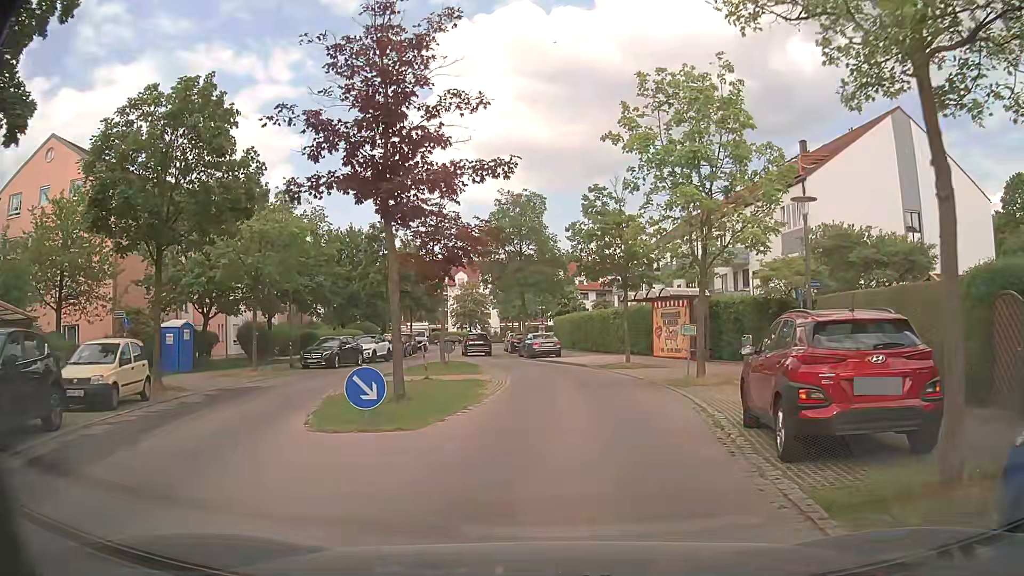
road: residential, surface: asphalt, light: Day
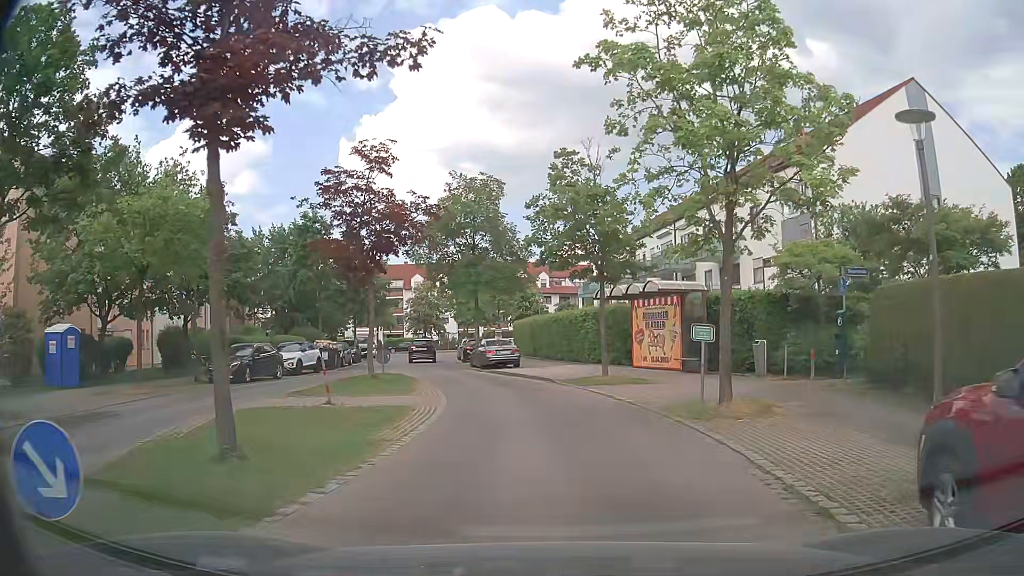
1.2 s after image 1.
(+0.2, +6.0) m; +4°
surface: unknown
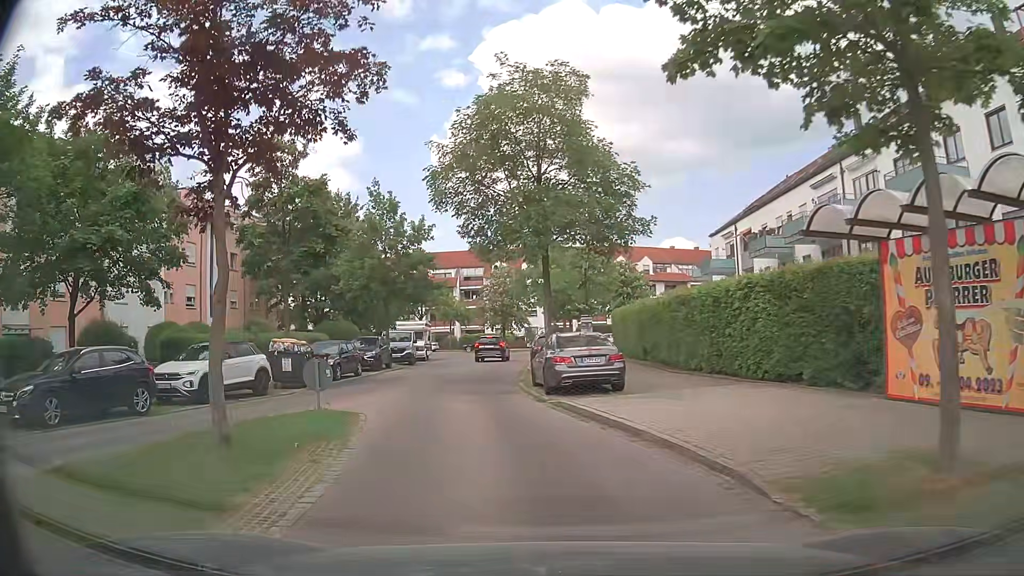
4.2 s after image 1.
(-0.8, +15.6) m; -9°
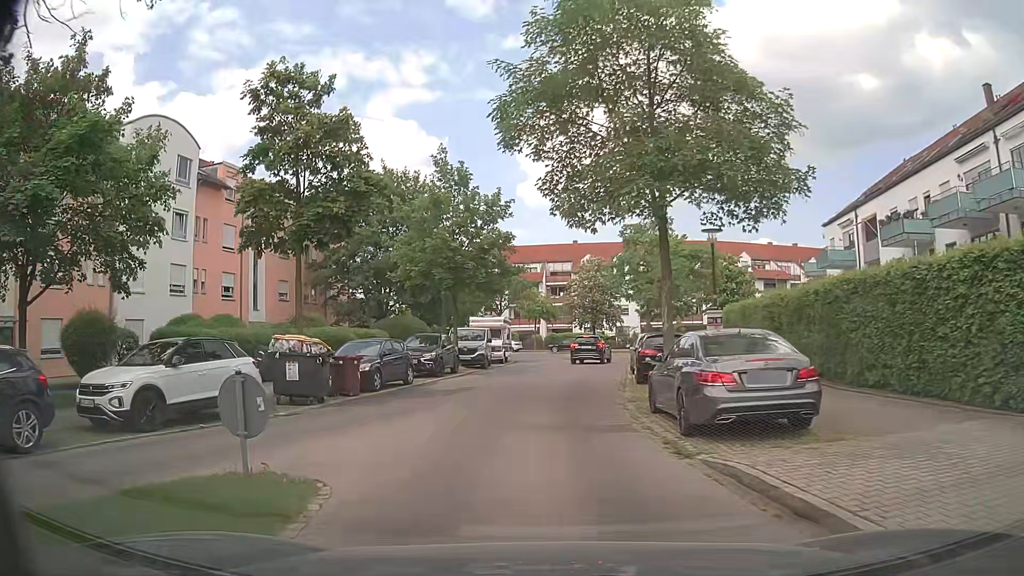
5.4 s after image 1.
(-0.5, +6.5) m; -8°
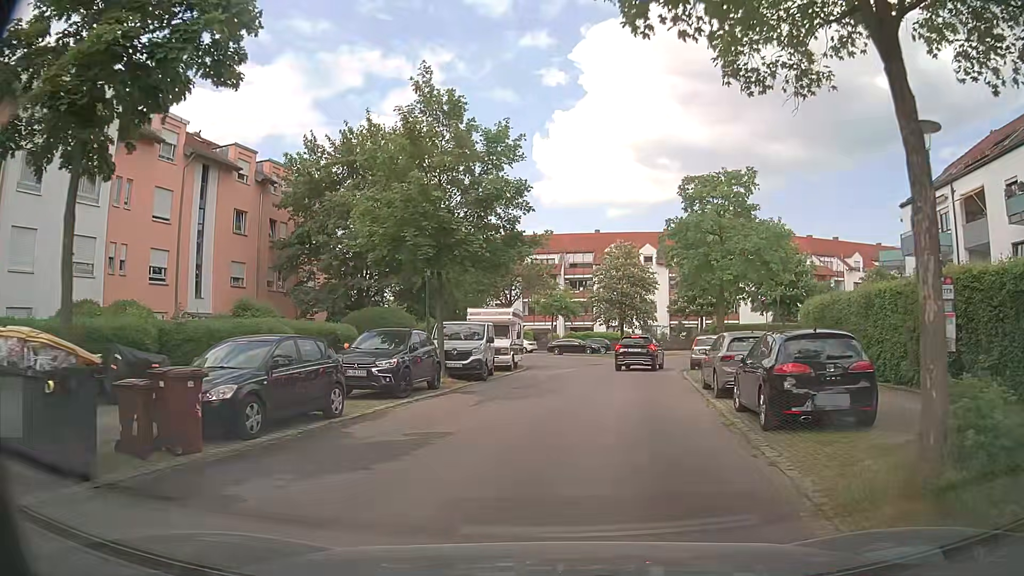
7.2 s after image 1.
(-0.3, +9.6) m; -1°
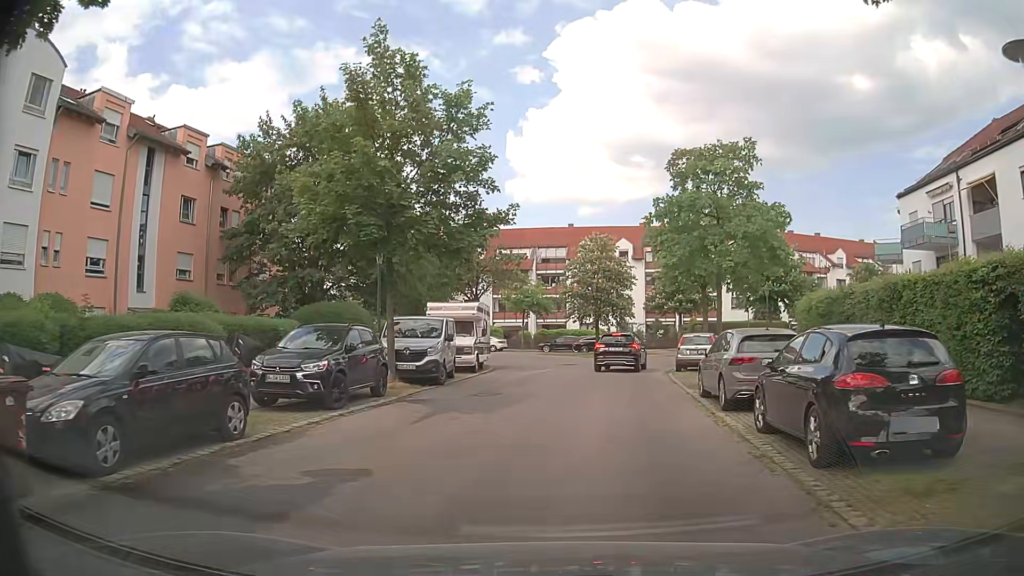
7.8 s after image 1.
(+0.1, +3.0) m; +3°
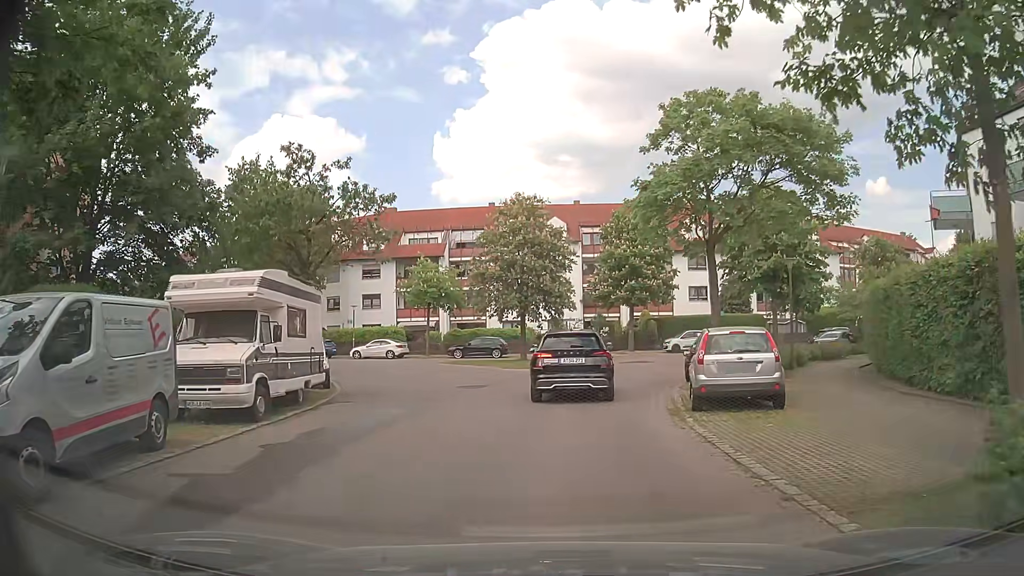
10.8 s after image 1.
(+0.7, +13.9) m; +5°
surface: asphalt
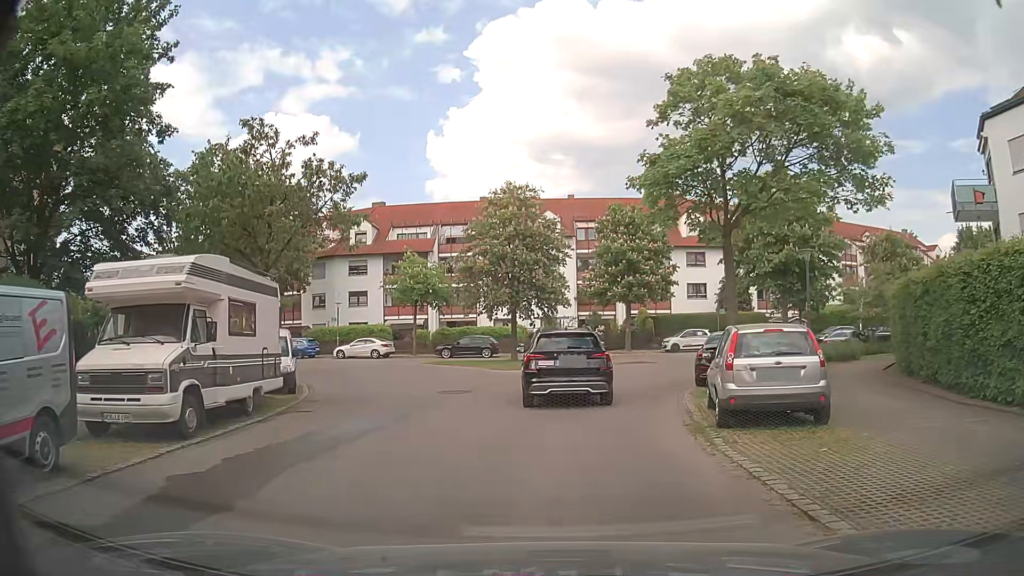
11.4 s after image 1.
(0.0, +2.3) m; 0°
